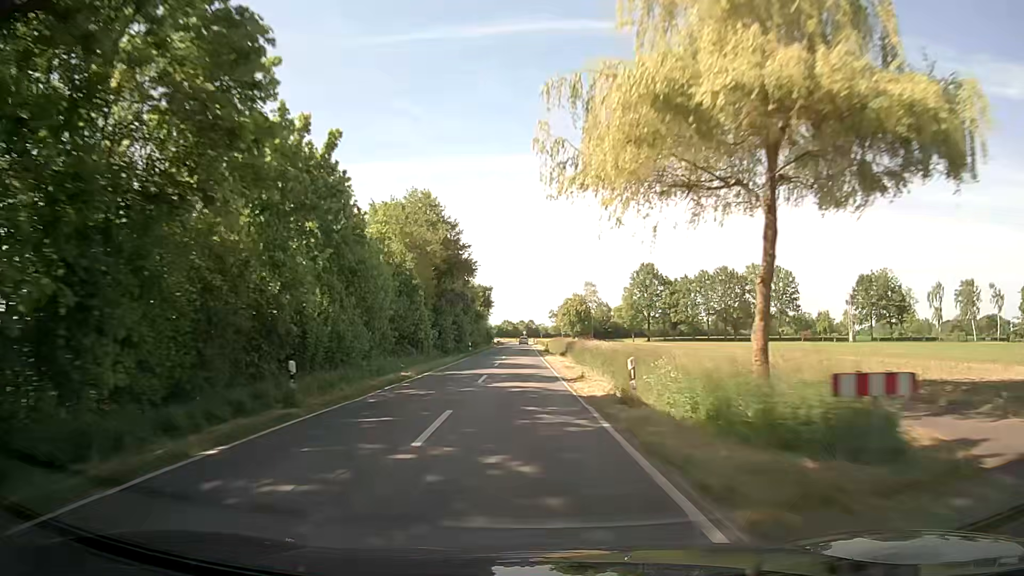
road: secondary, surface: asphalt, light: Day
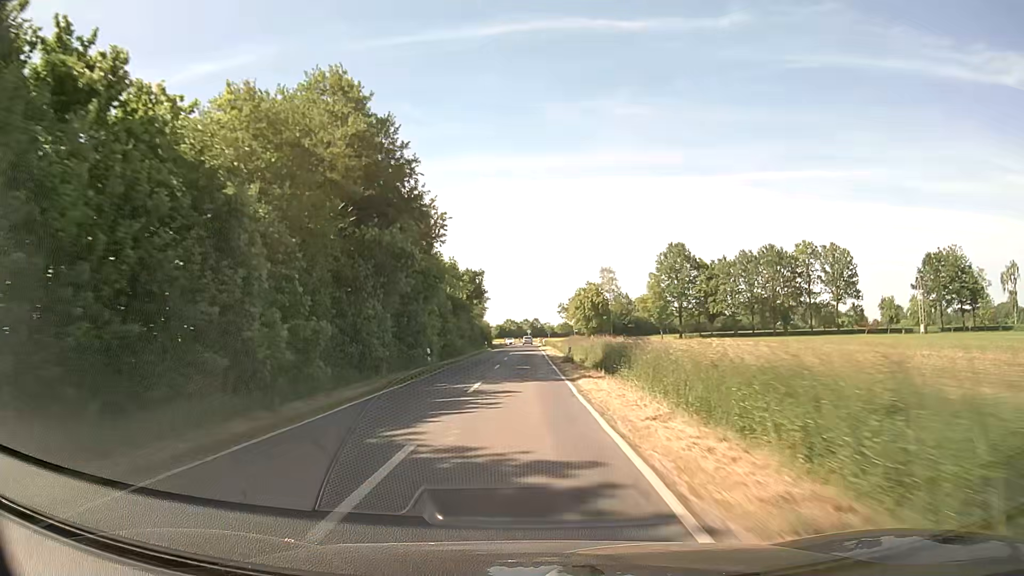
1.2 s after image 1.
(-0.1, +28.2) m; 0°
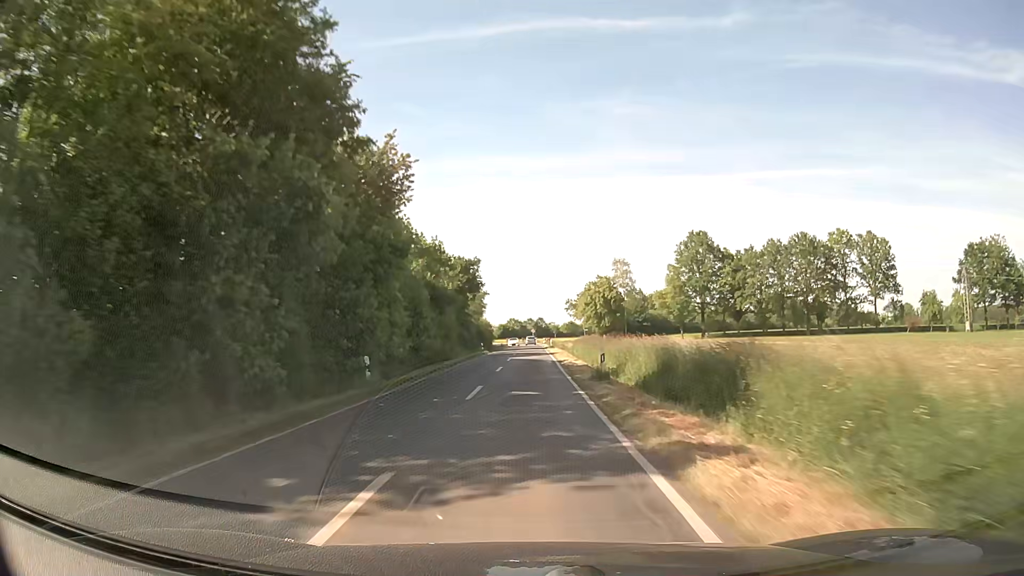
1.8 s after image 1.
(0.0, +13.8) m; 0°
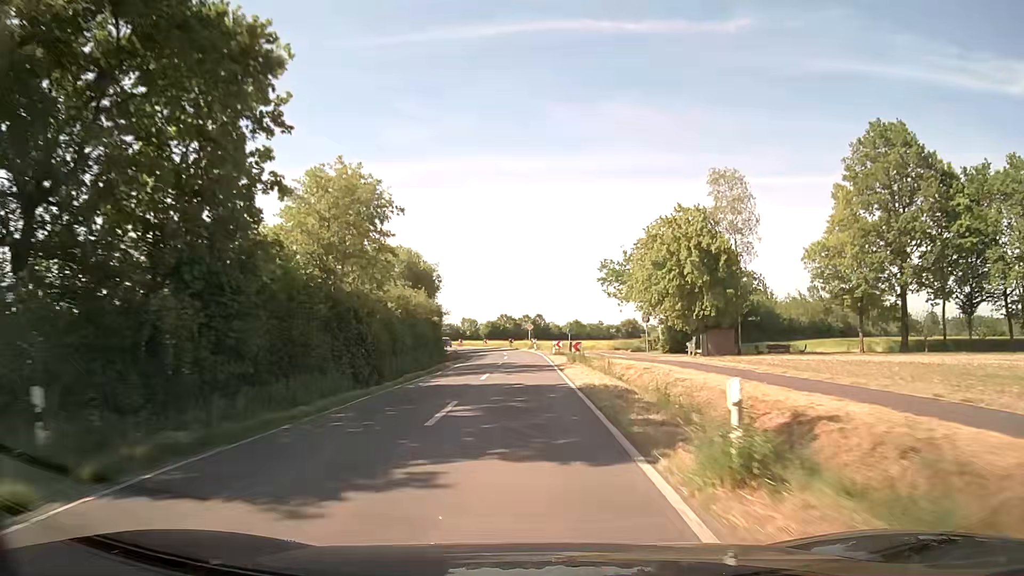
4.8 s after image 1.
(+0.2, +64.4) m; 0°
